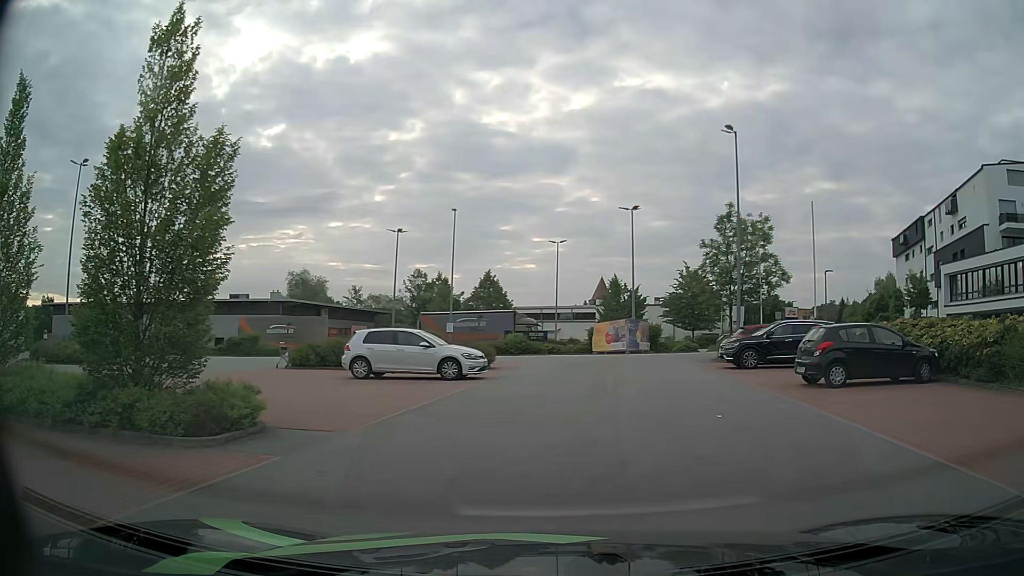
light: Day
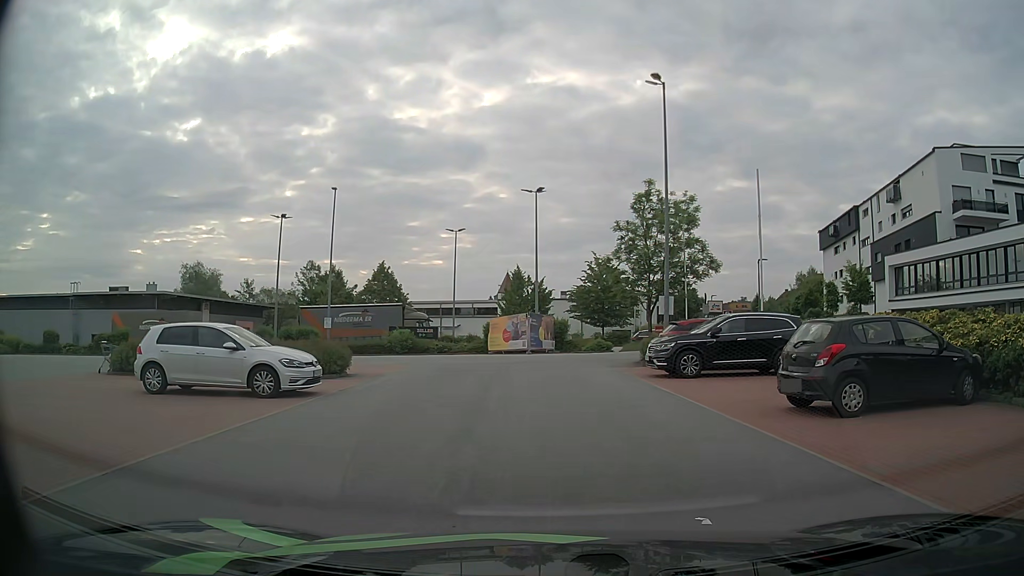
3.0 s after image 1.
(+0.8, +6.2) m; +8°
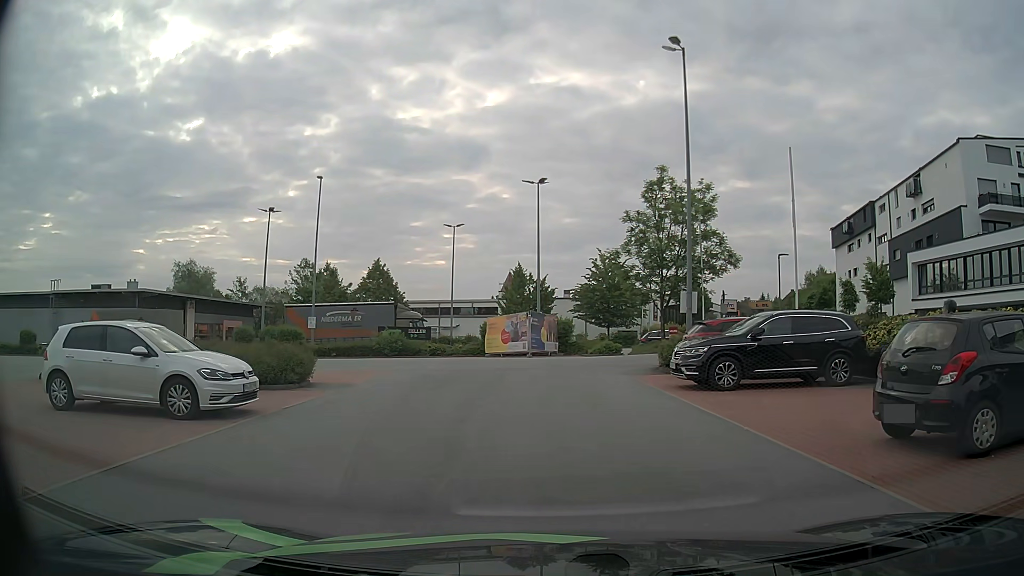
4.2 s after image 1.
(0.0, +3.4) m; 0°
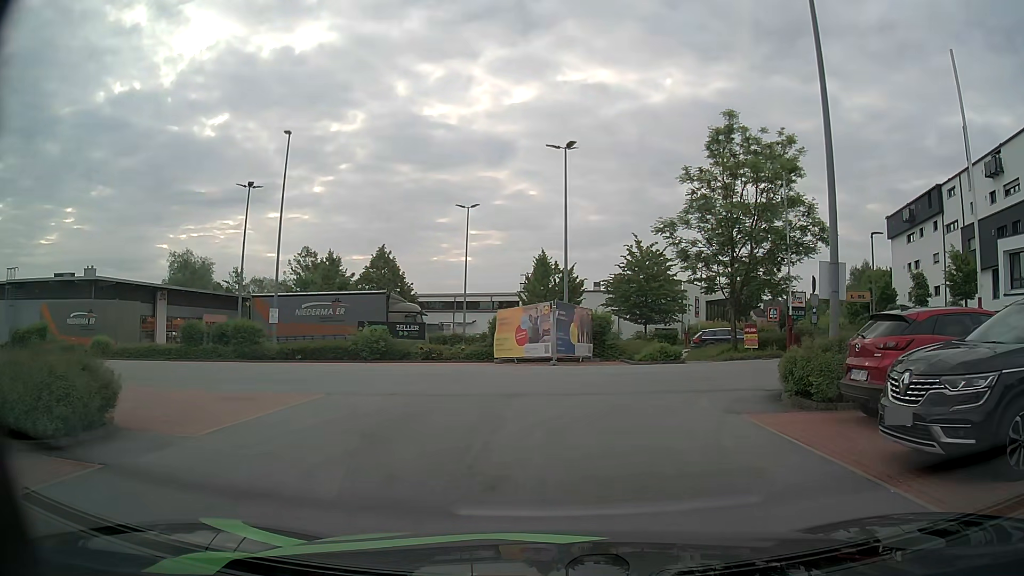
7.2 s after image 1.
(-0.1, +9.0) m; -2°
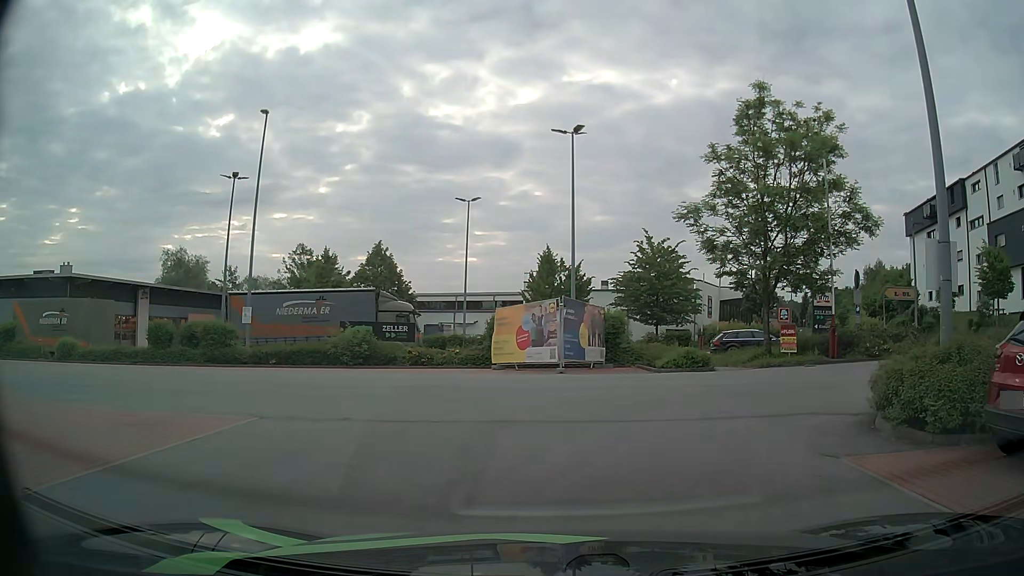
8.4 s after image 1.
(0.0, +3.4) m; 0°
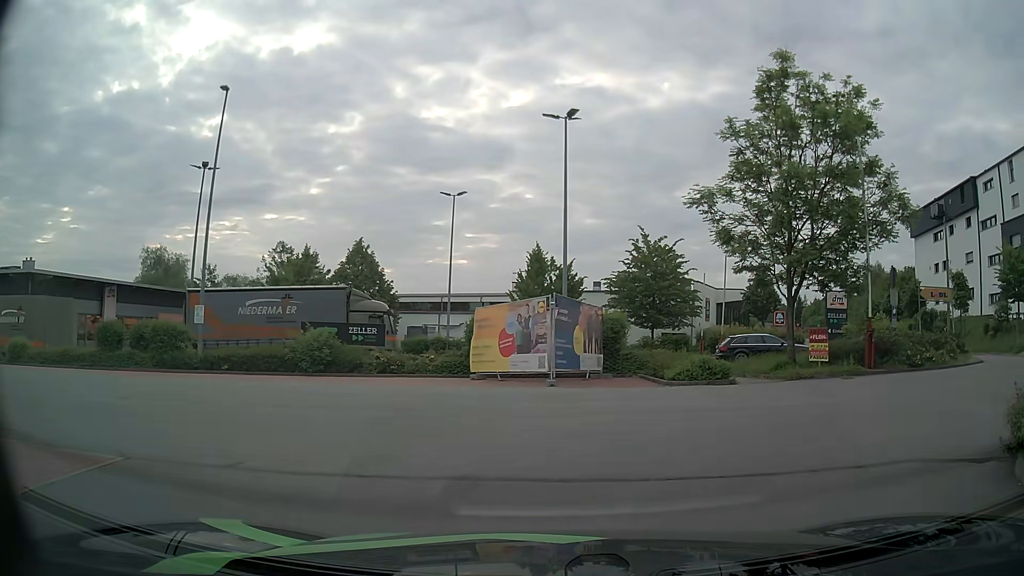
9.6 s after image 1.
(0.0, +3.2) m; +1°
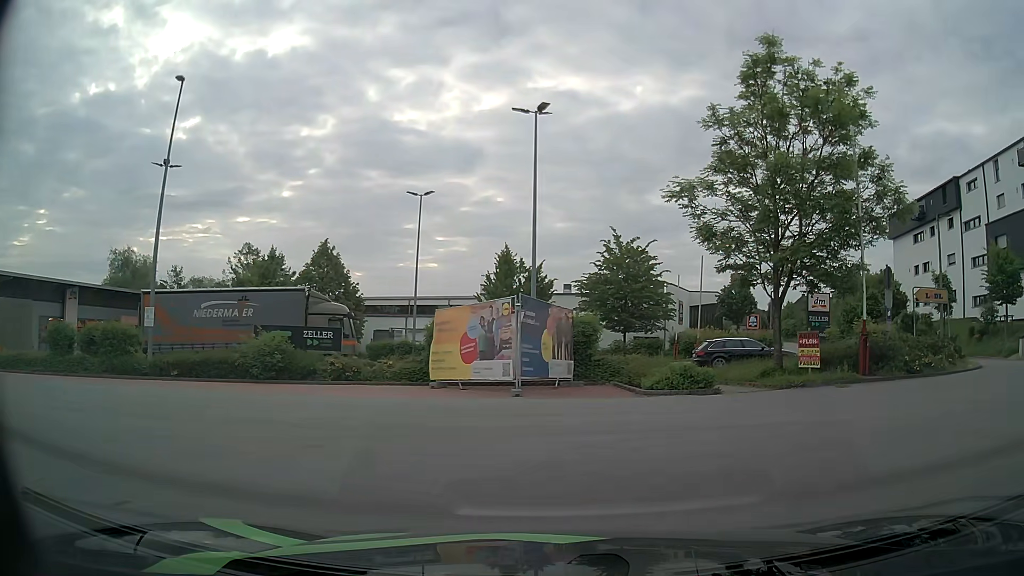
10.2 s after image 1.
(0.0, +1.5) m; +2°
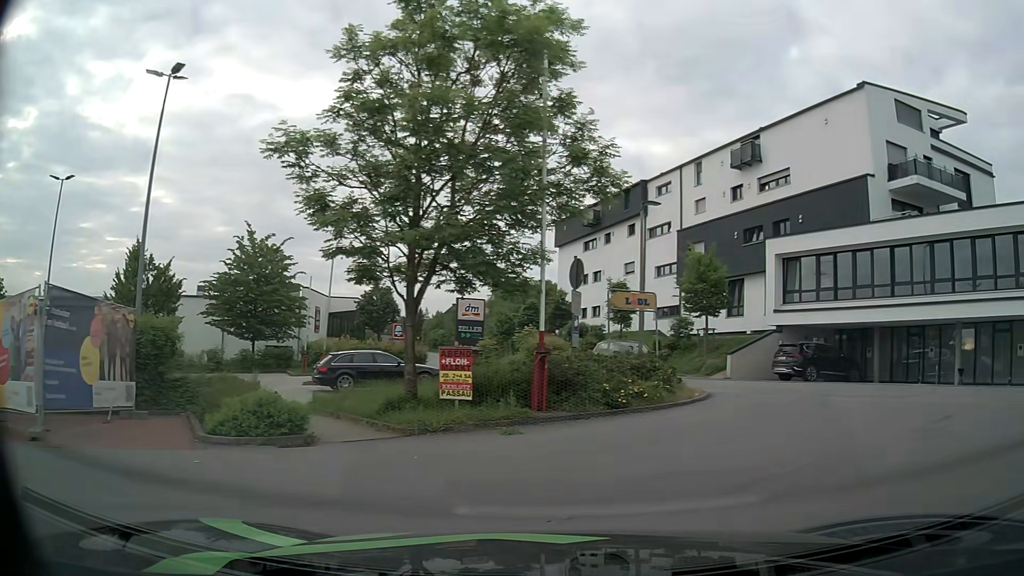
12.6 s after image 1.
(+1.1, +5.2) m; +27°
